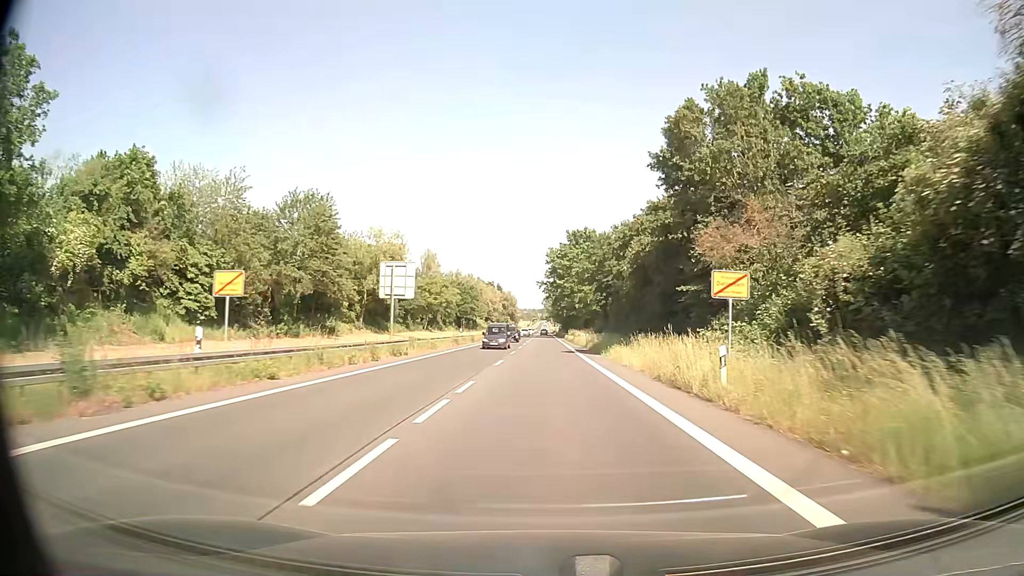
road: secondary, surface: asphalt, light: Day
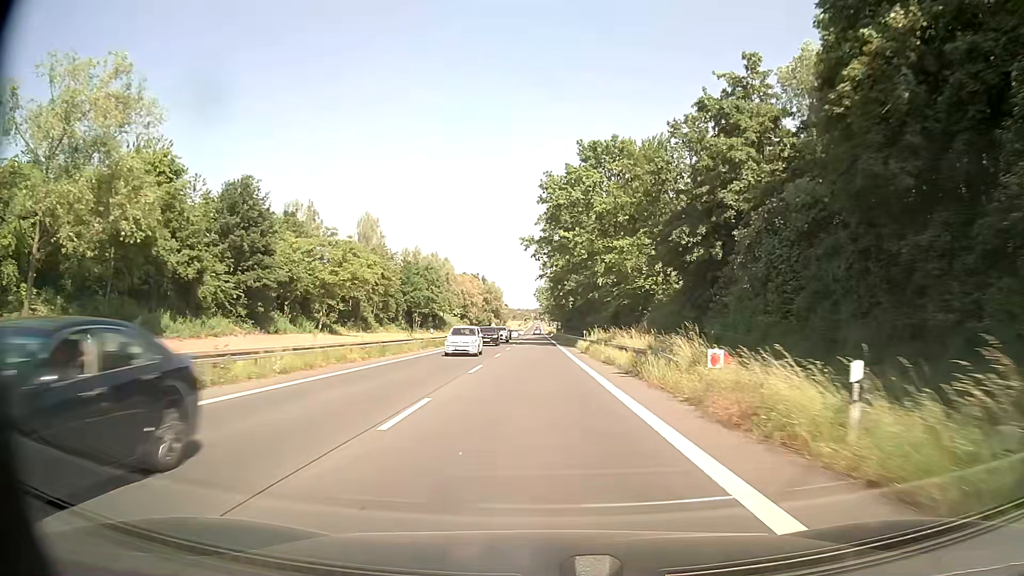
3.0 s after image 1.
(+0.2, +52.0) m; 0°
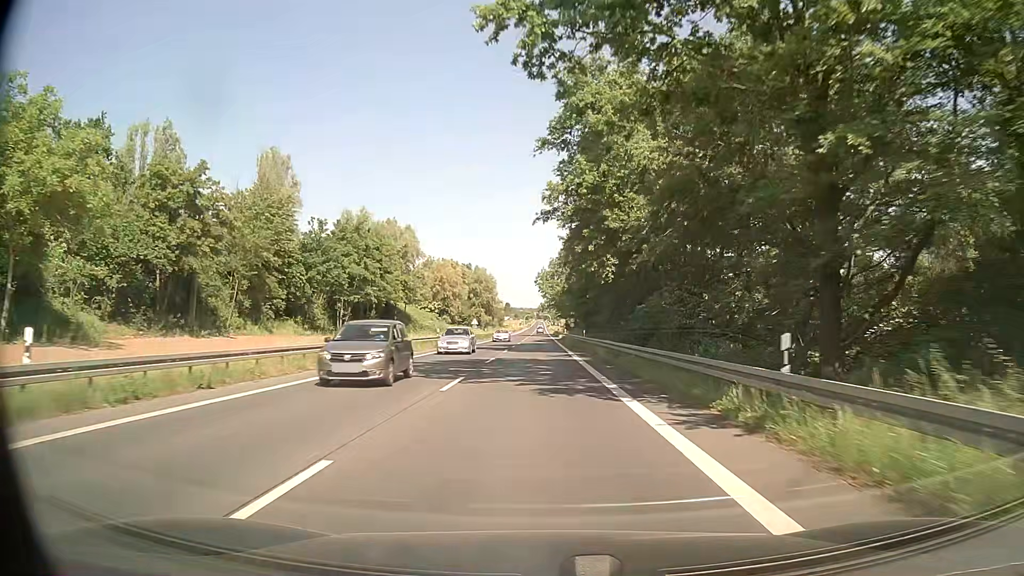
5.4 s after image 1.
(-0.1, +42.1) m; 0°
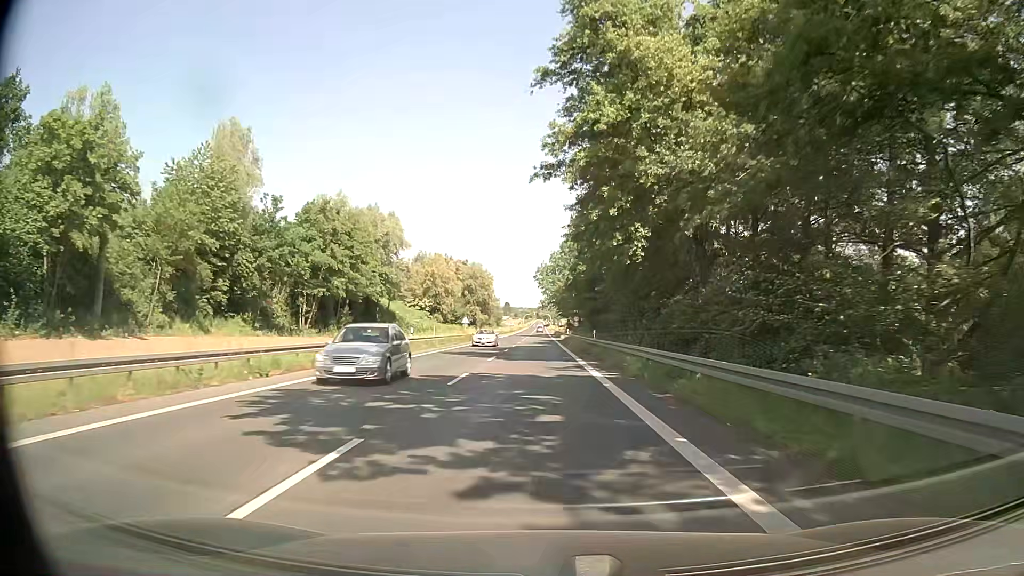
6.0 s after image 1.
(-0.1, +10.6) m; 0°
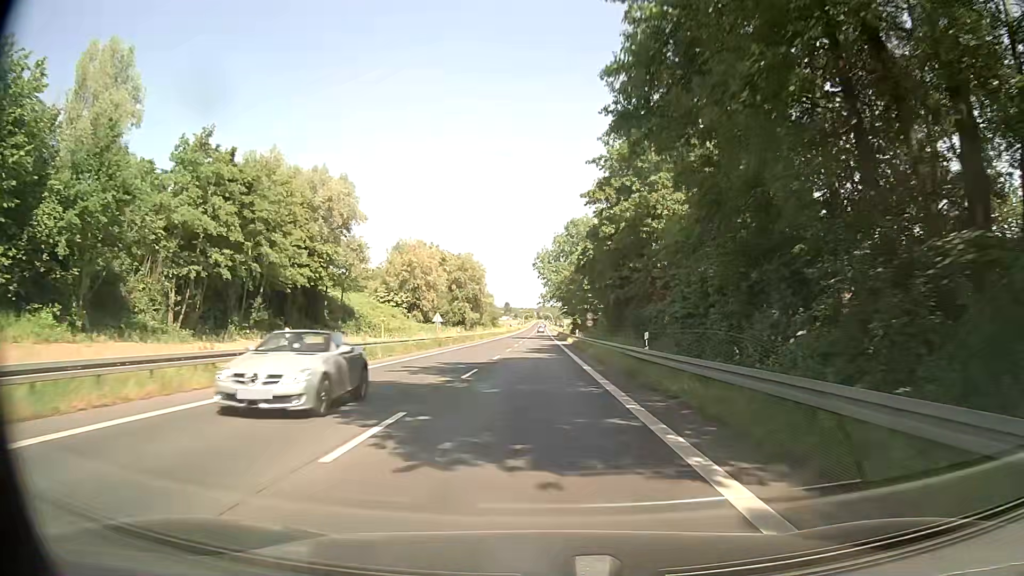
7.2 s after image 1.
(+0.1, +21.2) m; 0°
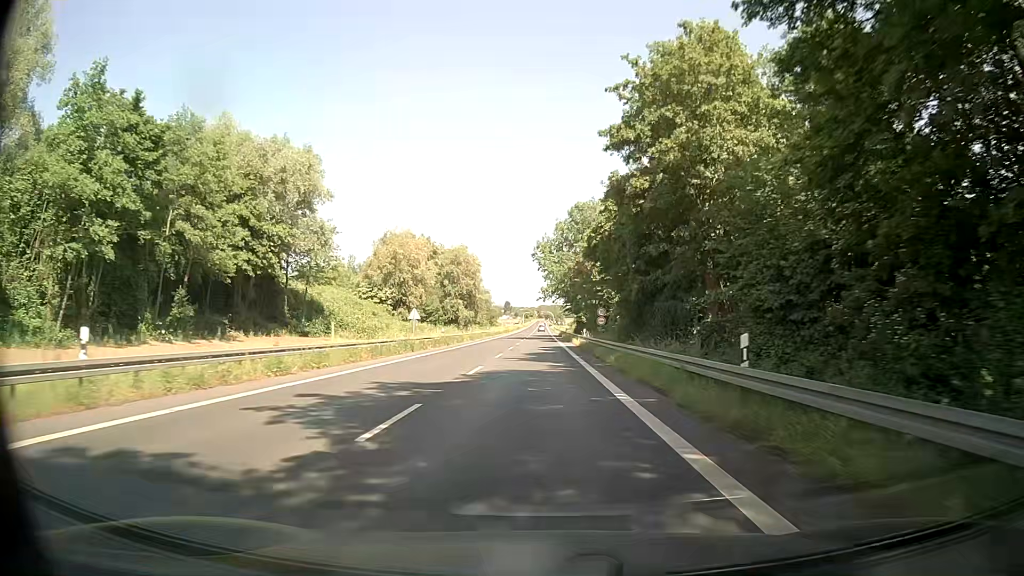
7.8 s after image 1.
(+0.1, +10.6) m; +1°
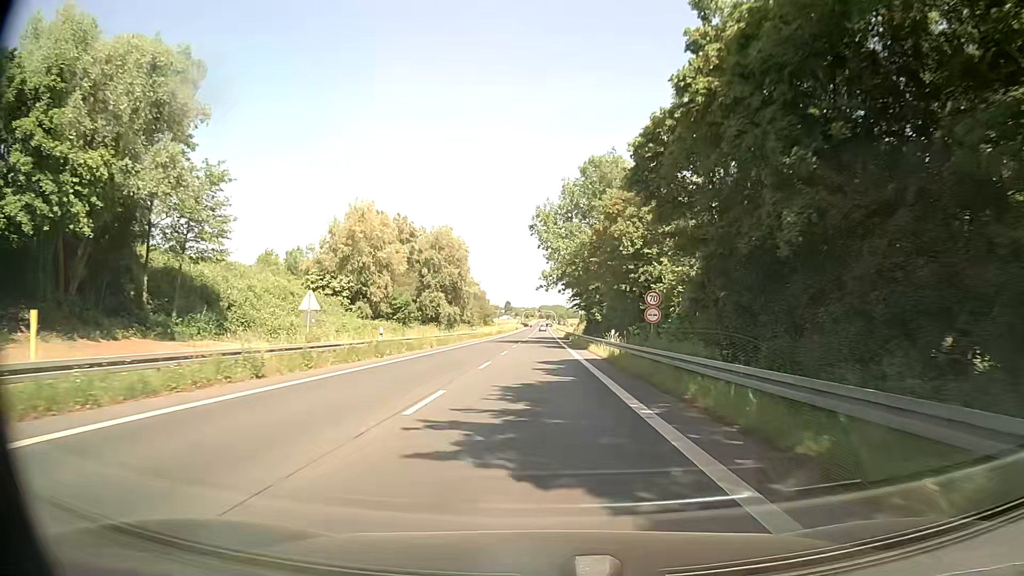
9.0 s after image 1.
(0.0, +21.4) m; 0°
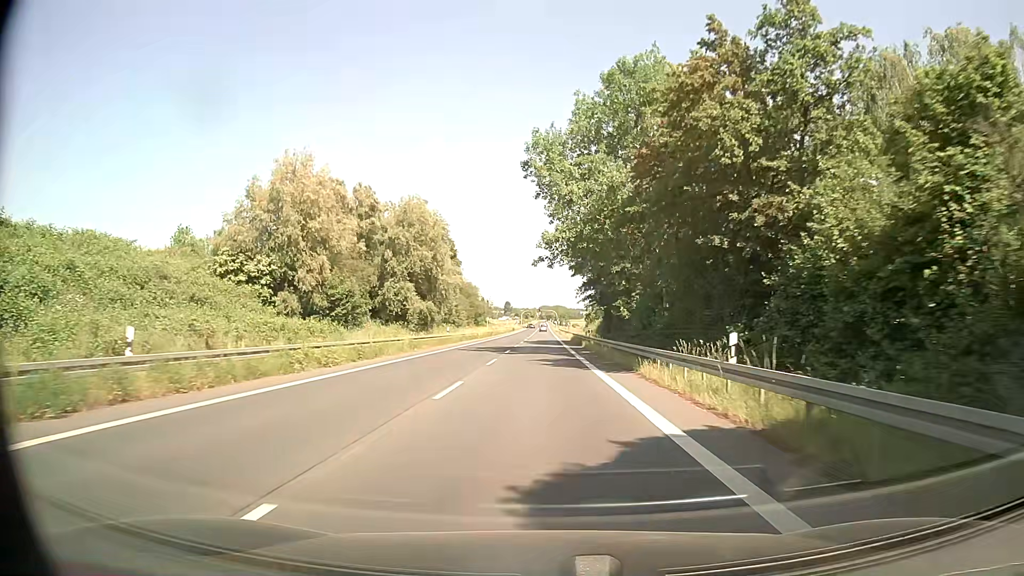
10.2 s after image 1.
(-0.1, +21.5) m; 0°
(0, +10) (0, +20) (0, +30) (0, +40) (0, +50) (0, +60) (0, +70) (0, +80) (0, +90) (0, +100) m
